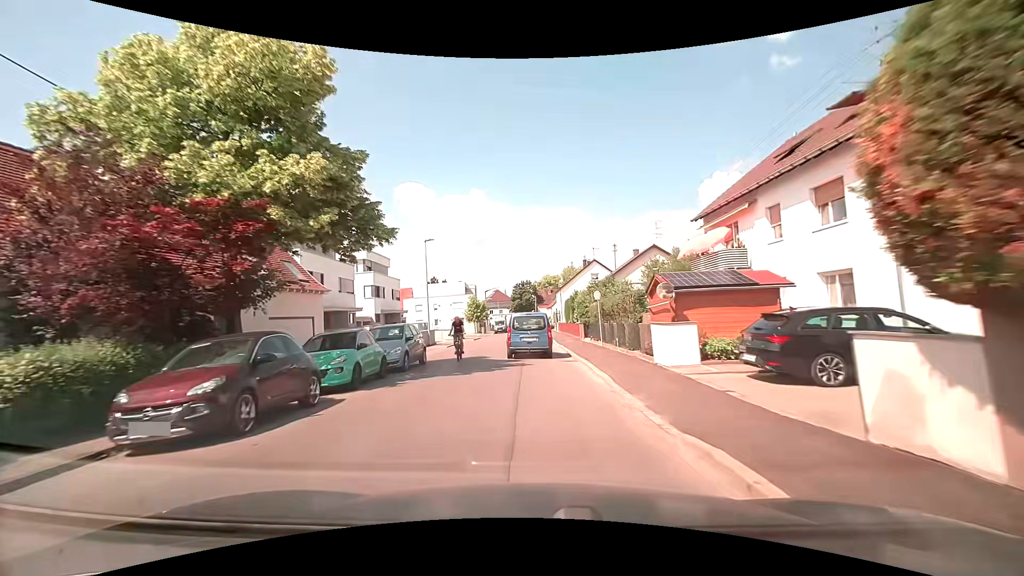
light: Day
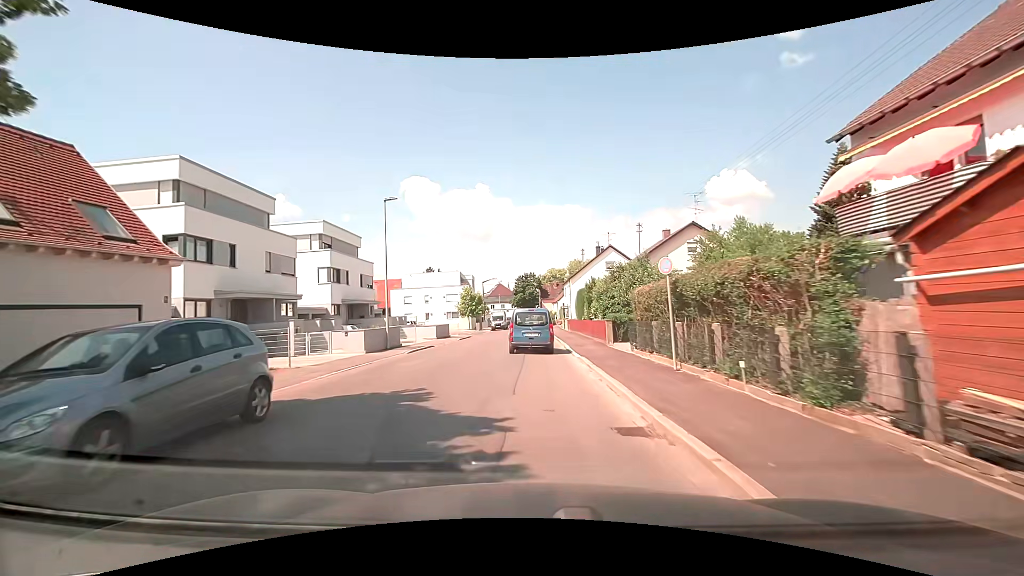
(0.0, +11.6) m; -1°
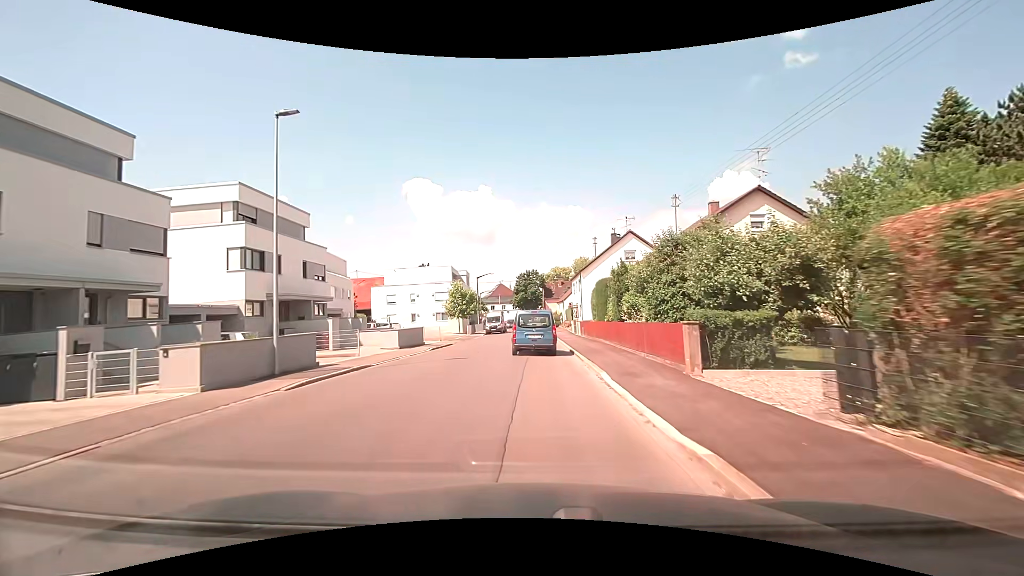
(0.0, +11.9) m; -1°
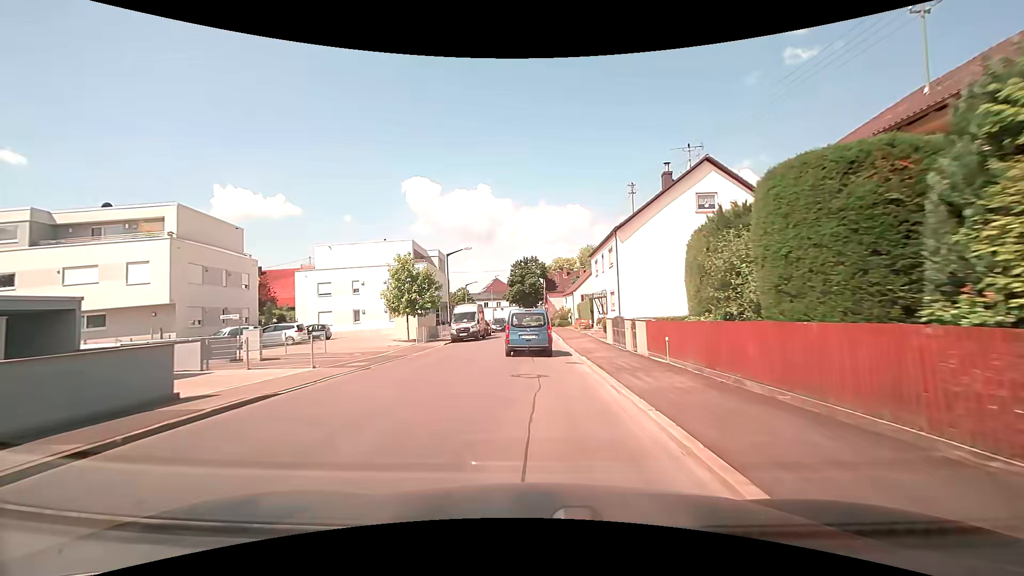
(+0.4, +24.1) m; +1°
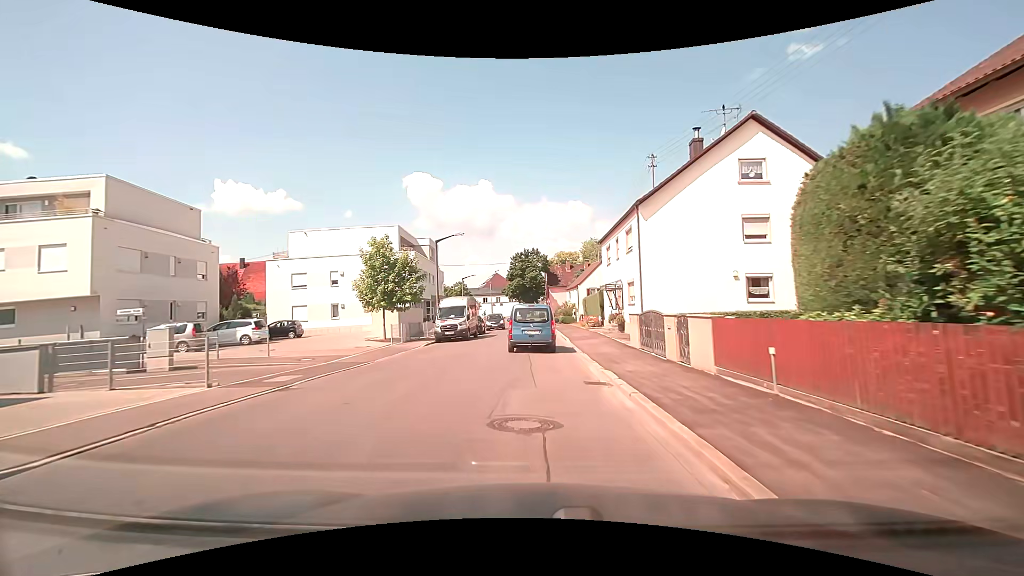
(0.0, +5.9) m; 0°
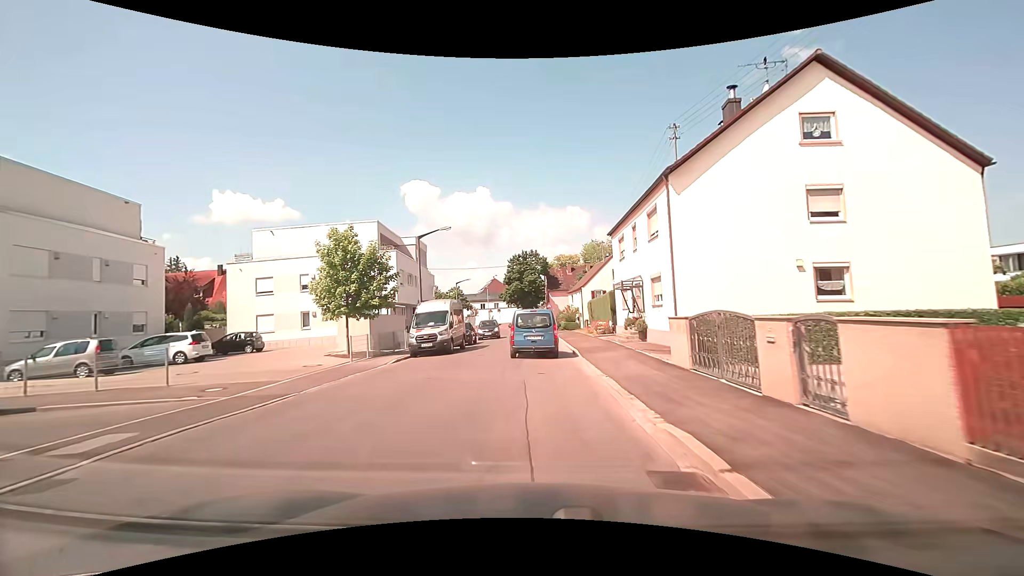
(0.0, +5.8) m; 0°
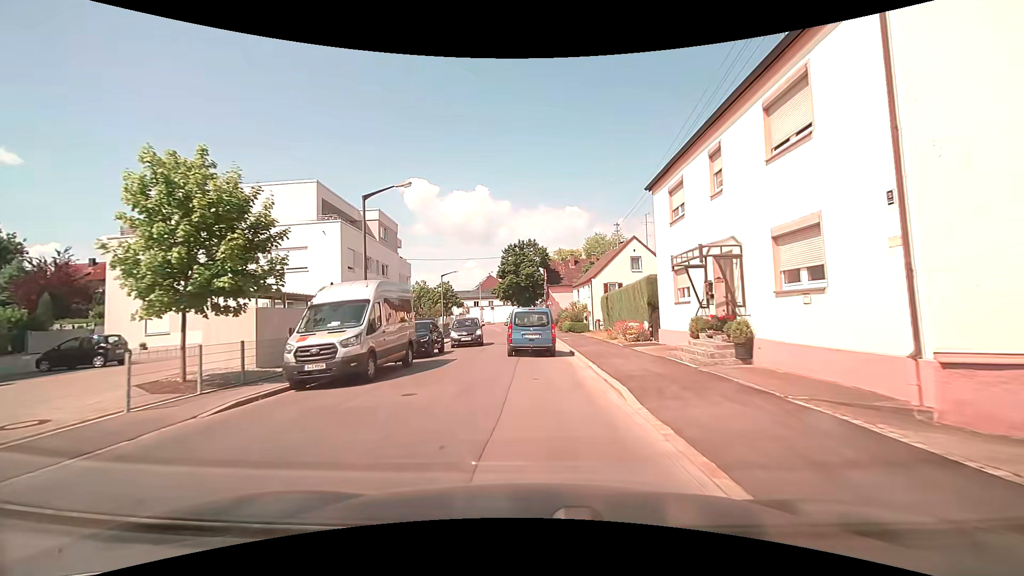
(0.0, +11.3) m; 0°
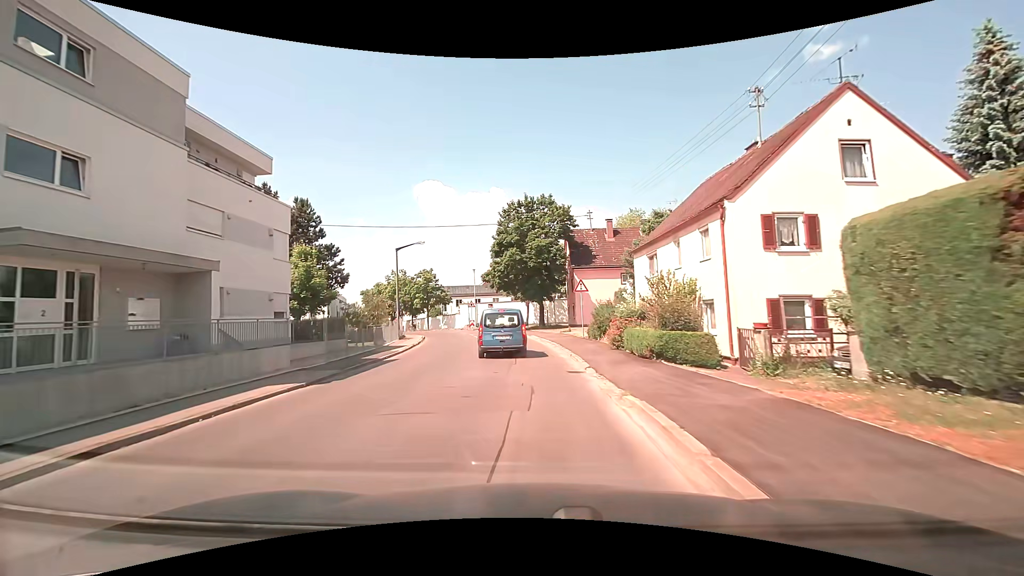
(-0.2, +28.5) m; -2°
(0, +10) (-1, +20) (-1, +30) (-3, +40) (-4, +50) (0, +59) (+9, +62) (+19, +63) (+29, +64) (+39, +64) m
